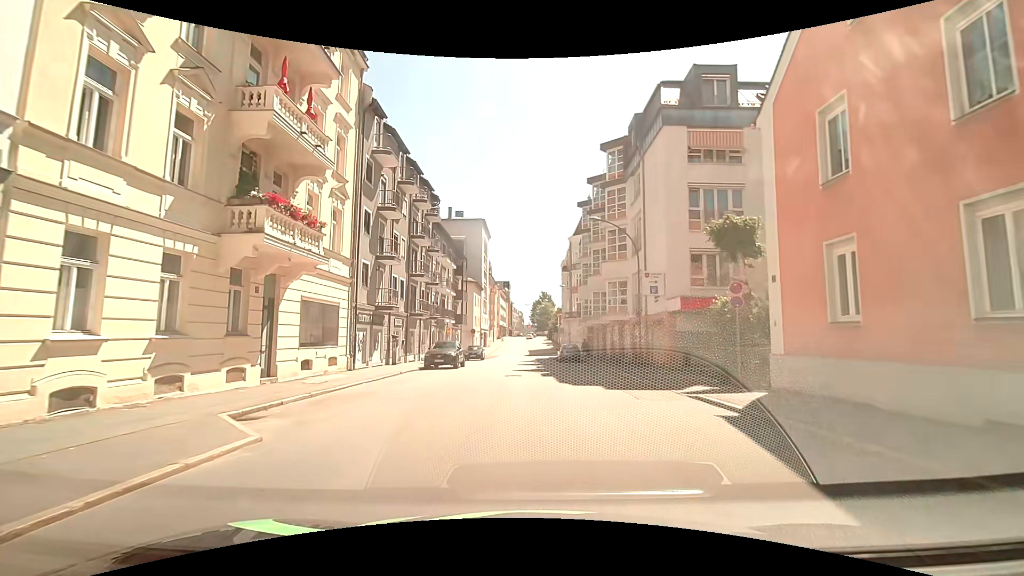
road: tertiary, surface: asphalt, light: Day
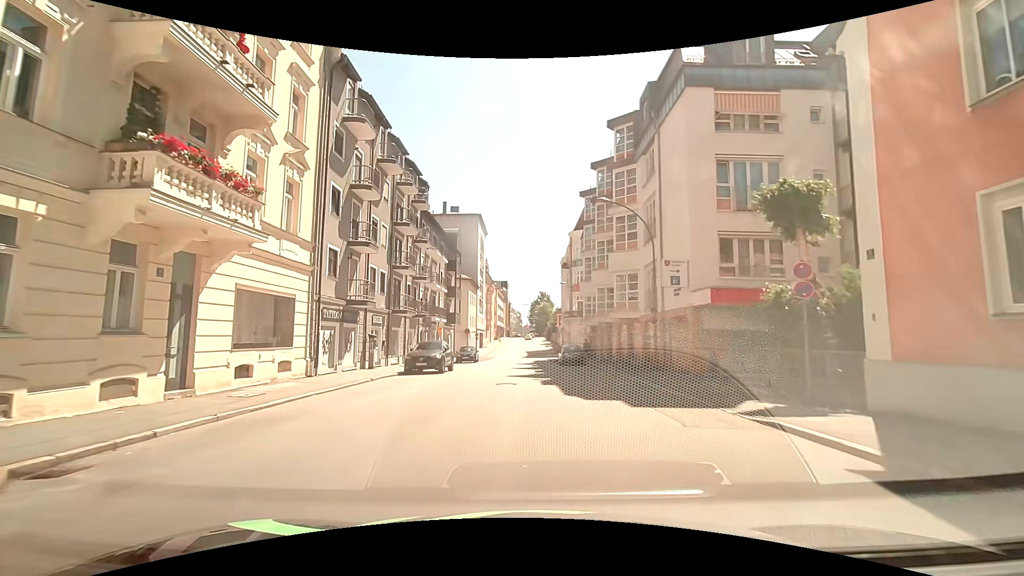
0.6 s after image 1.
(0.0, +4.0) m; 0°
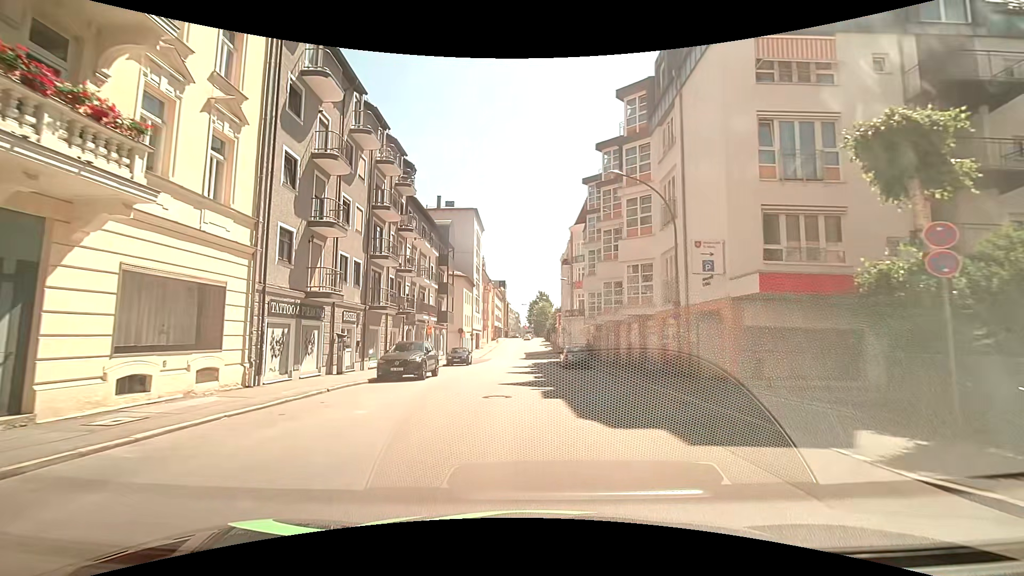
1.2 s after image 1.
(0.0, +4.1) m; 0°
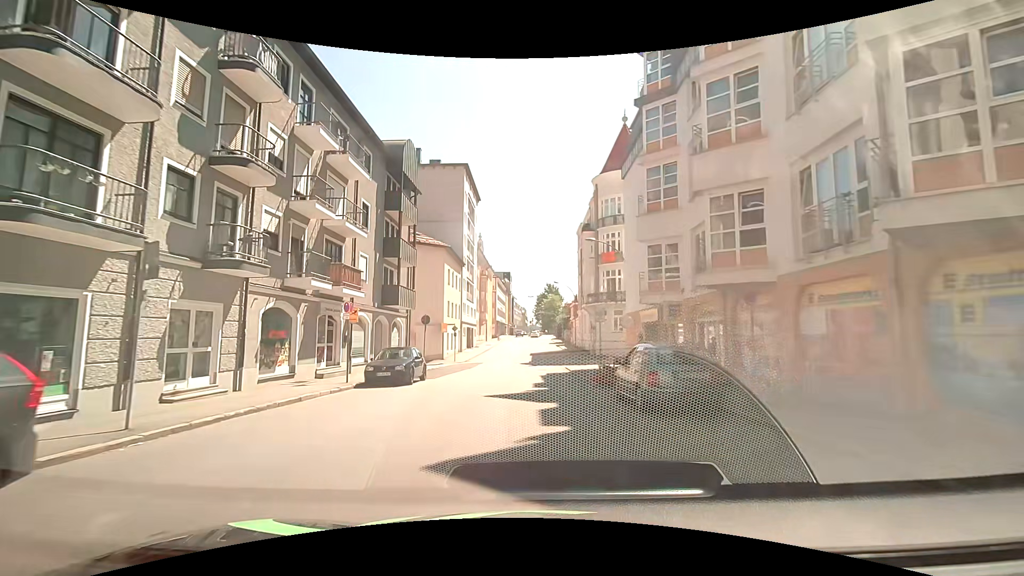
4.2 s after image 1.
(-0.1, +19.9) m; 0°
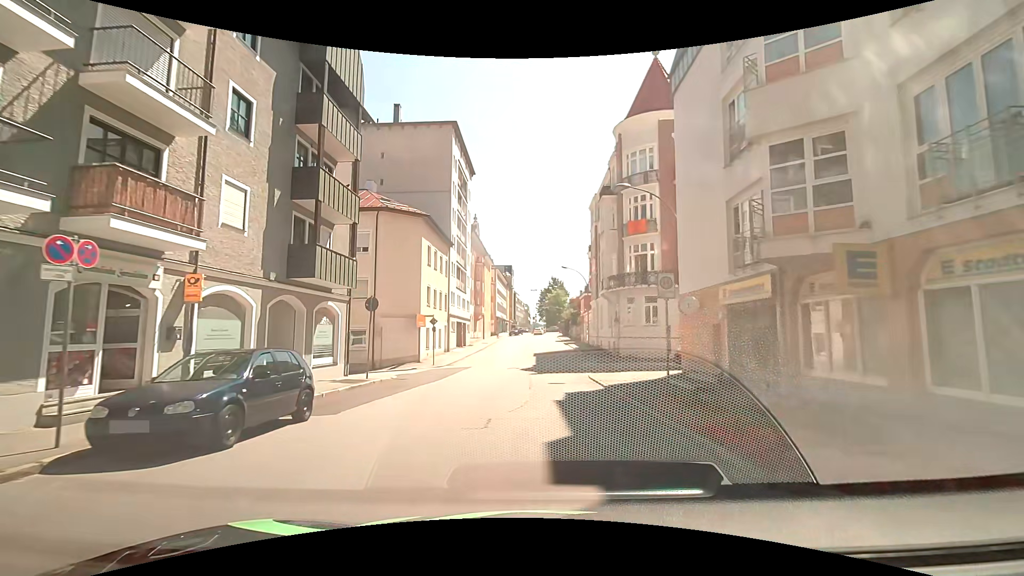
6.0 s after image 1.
(-0.2, +11.5) m; -1°
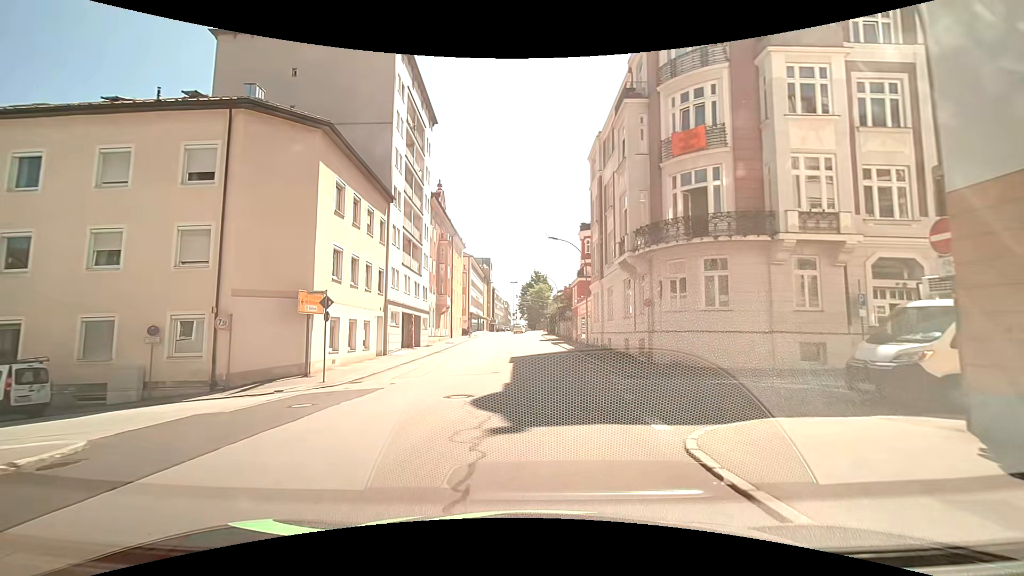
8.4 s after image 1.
(+0.2, +15.5) m; +2°
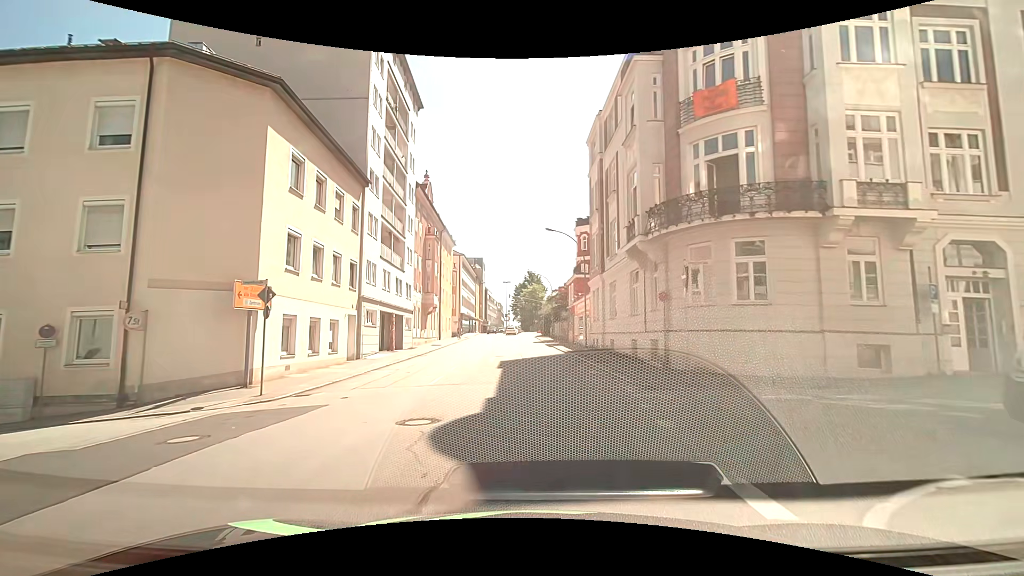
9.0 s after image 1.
(0.0, +3.8) m; 0°
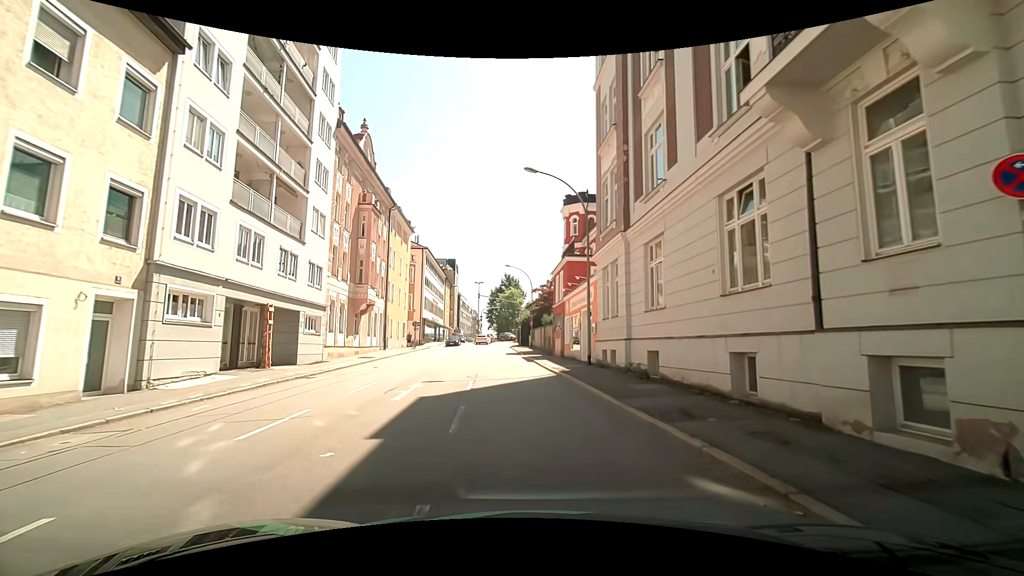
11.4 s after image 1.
(+0.5, +14.6) m; +4°
